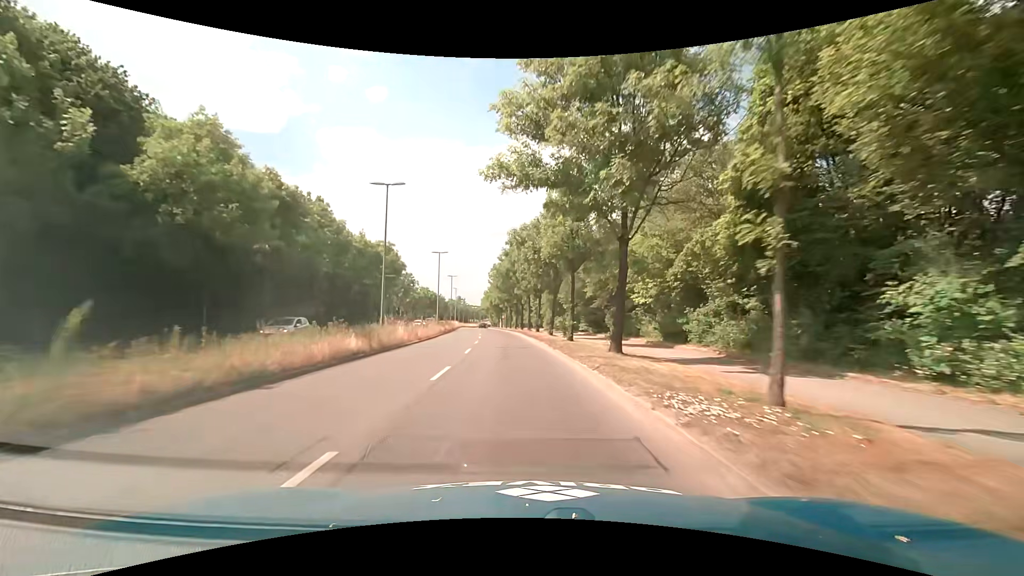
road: primary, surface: asphalt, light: Day
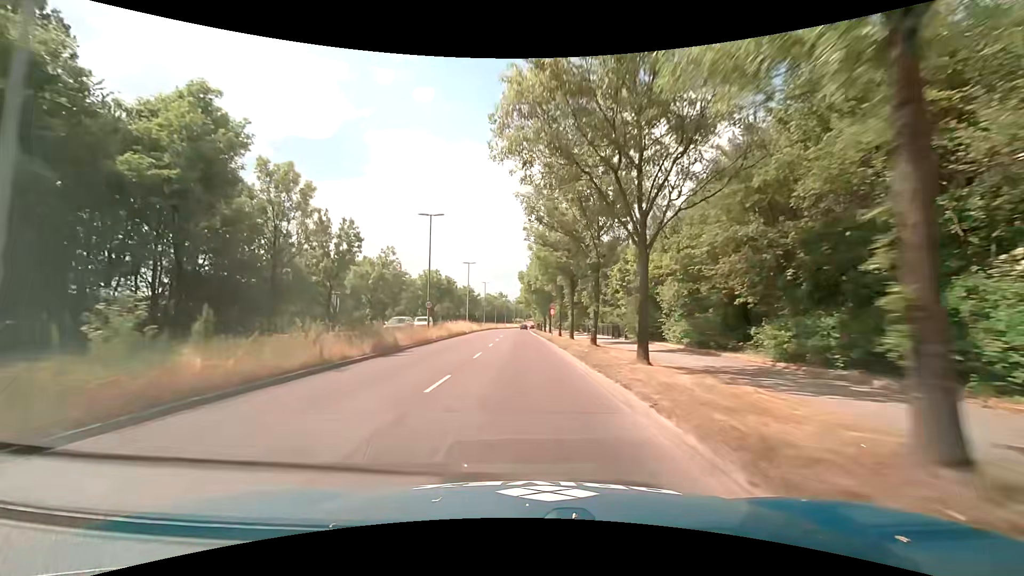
(-2.2, +47.0) m; -5°
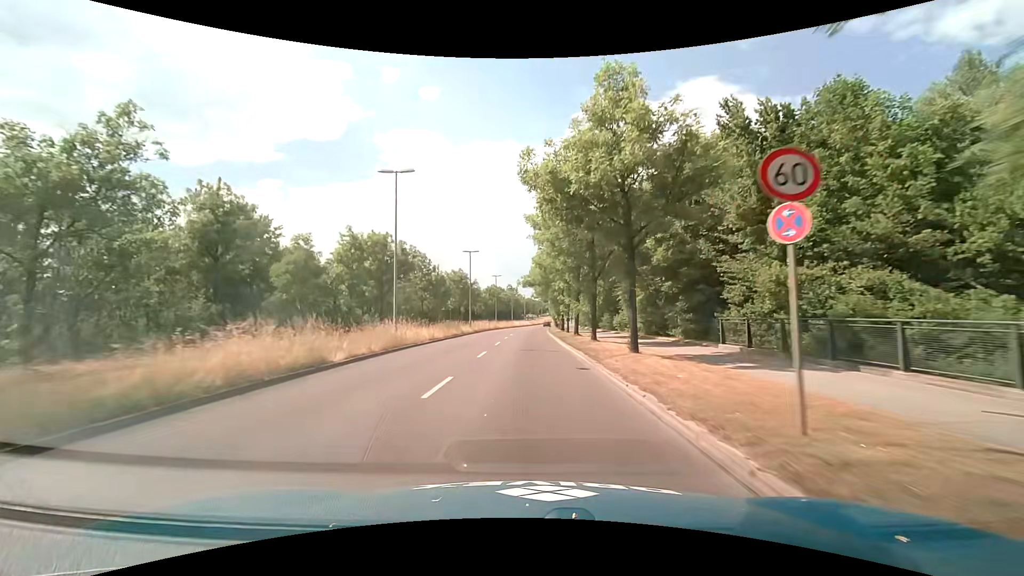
(-0.9, +37.2) m; -1°
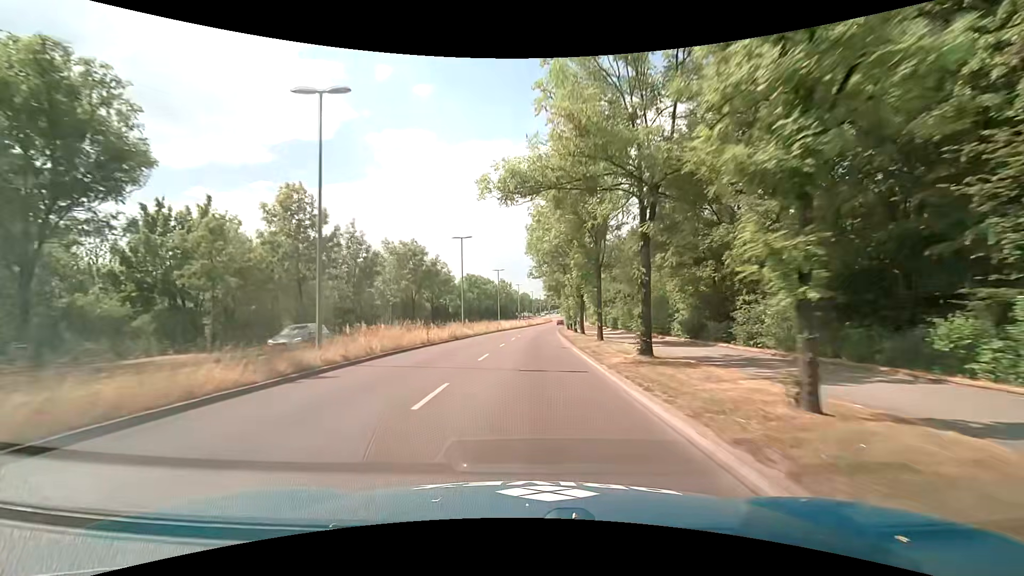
(-0.4, +37.0) m; -1°
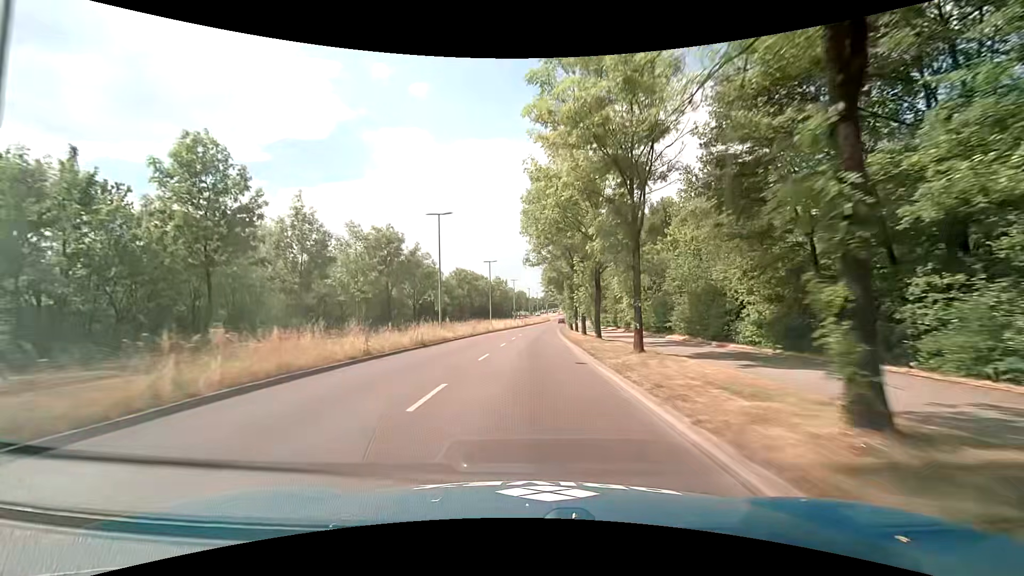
(+0.2, +9.3) m; +2°
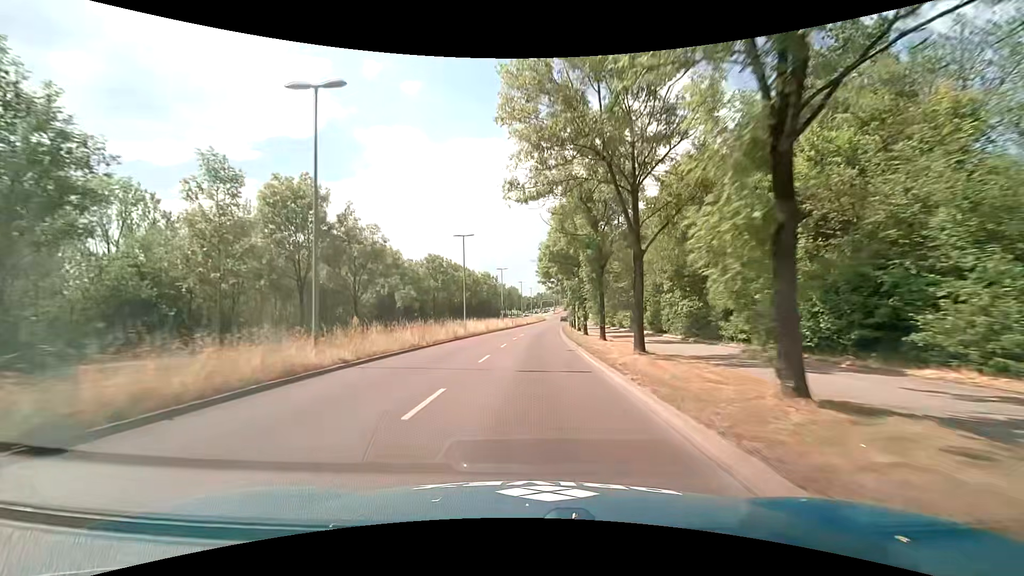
(-0.1, +18.5) m; 0°
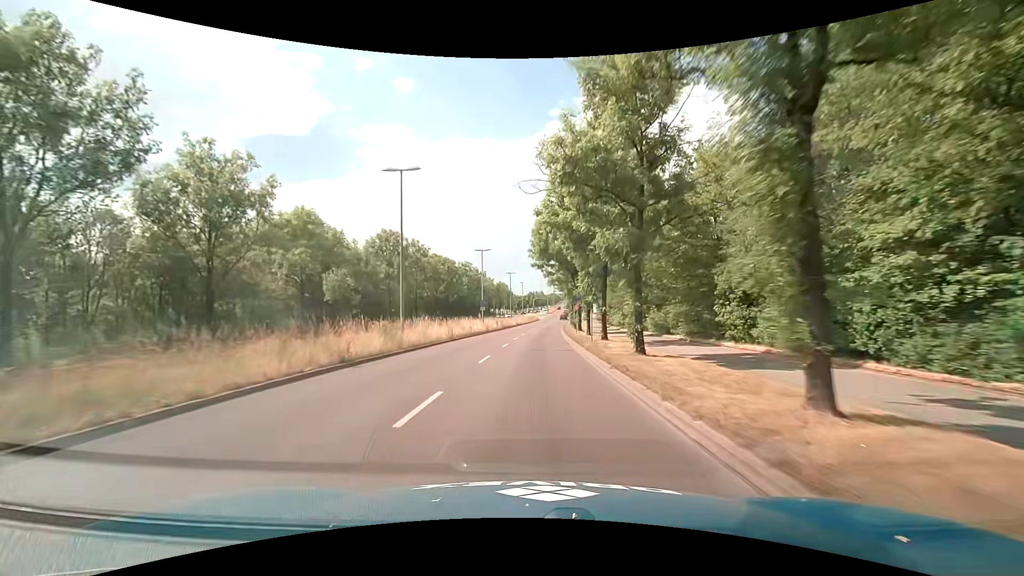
(+0.1, +18.5) m; +1°
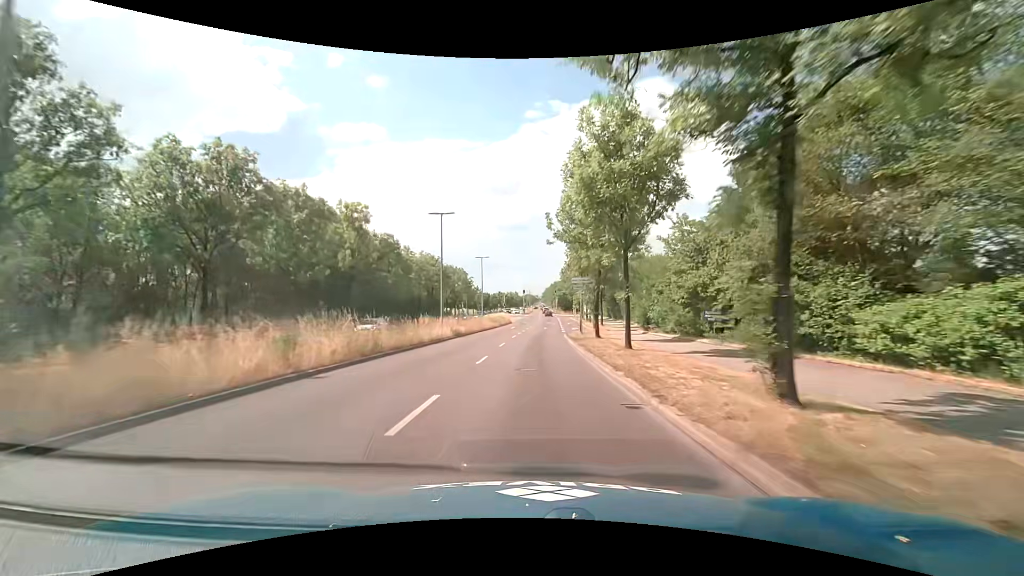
(+0.9, +45.4) m; +2°
(0, +10) (0, +20) (+1, +30) (+1, +40) (+2, +50) (+2, +60) (+3, +70) (+3, +80) (+4, +90) (+4, +100) m
